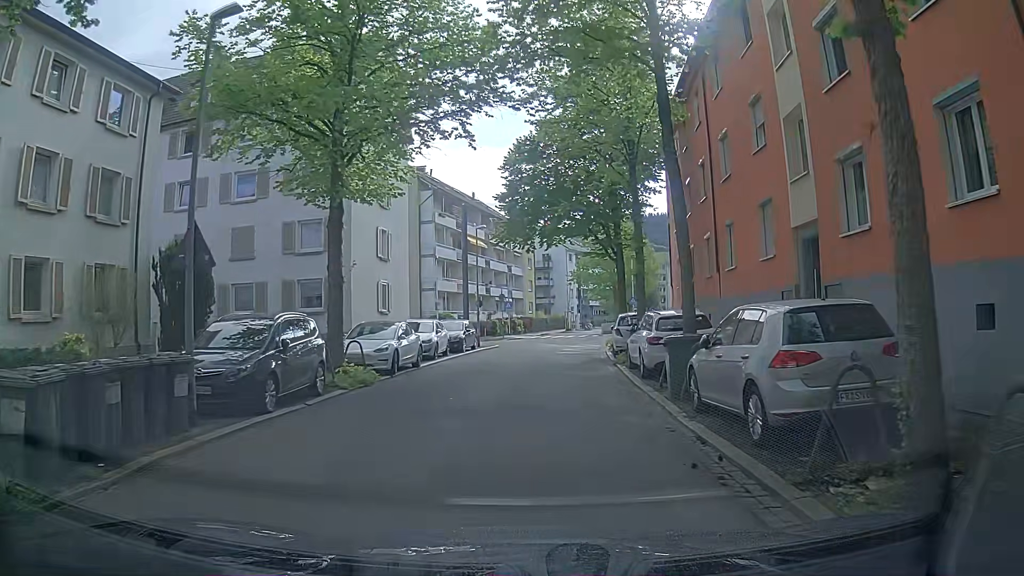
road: residential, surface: asphalt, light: Day
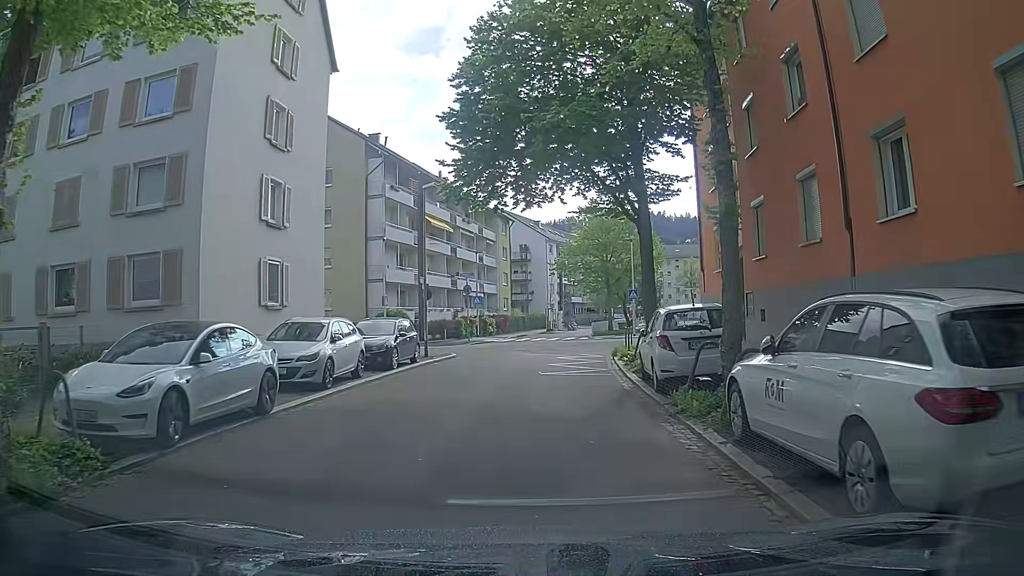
(+0.2, +11.1) m; +2°
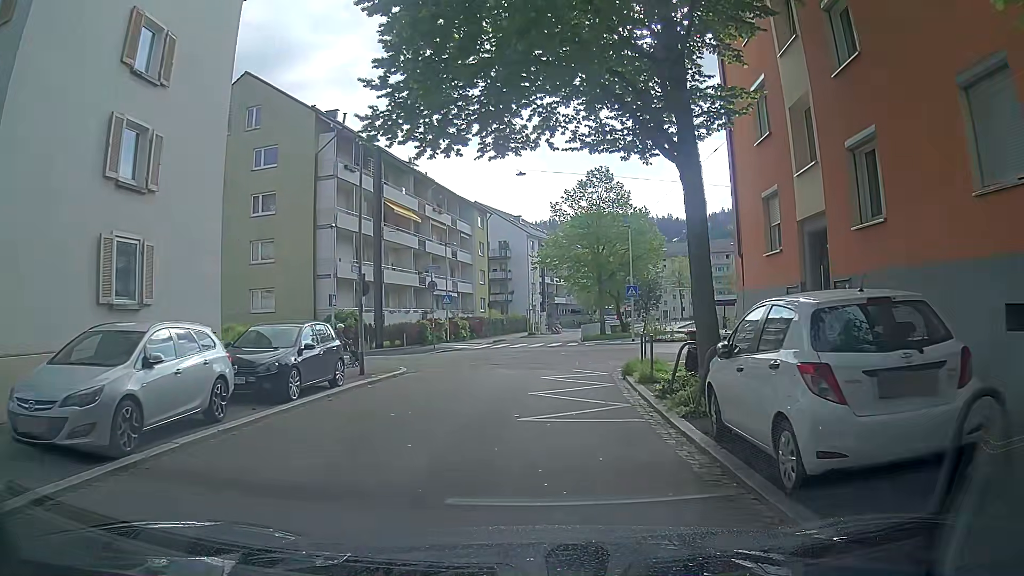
(+0.1, +7.0) m; 0°
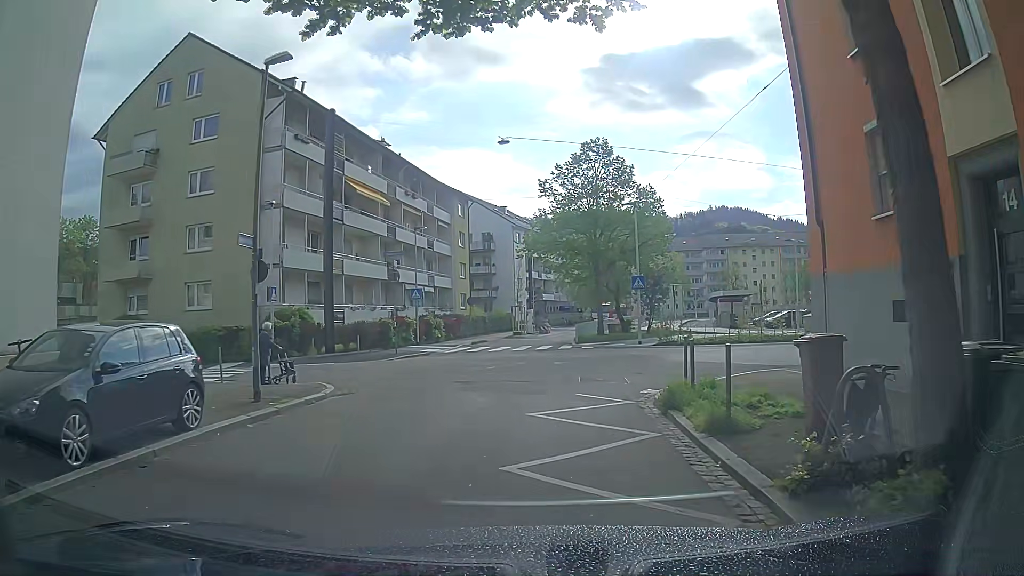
(+0.2, +6.3) m; +2°
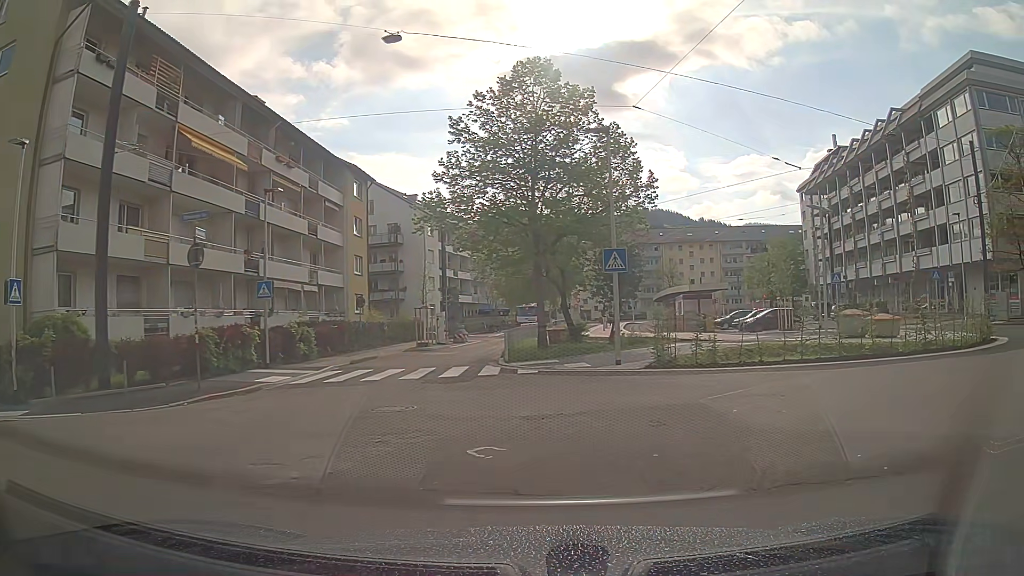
(+0.5, +11.9) m; +9°
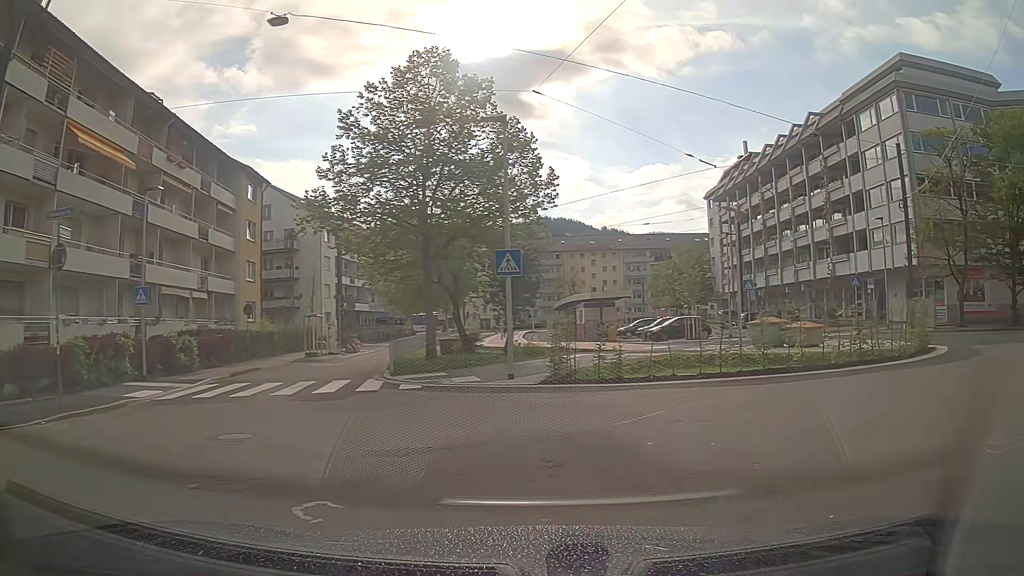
(+0.1, +1.8) m; +9°
